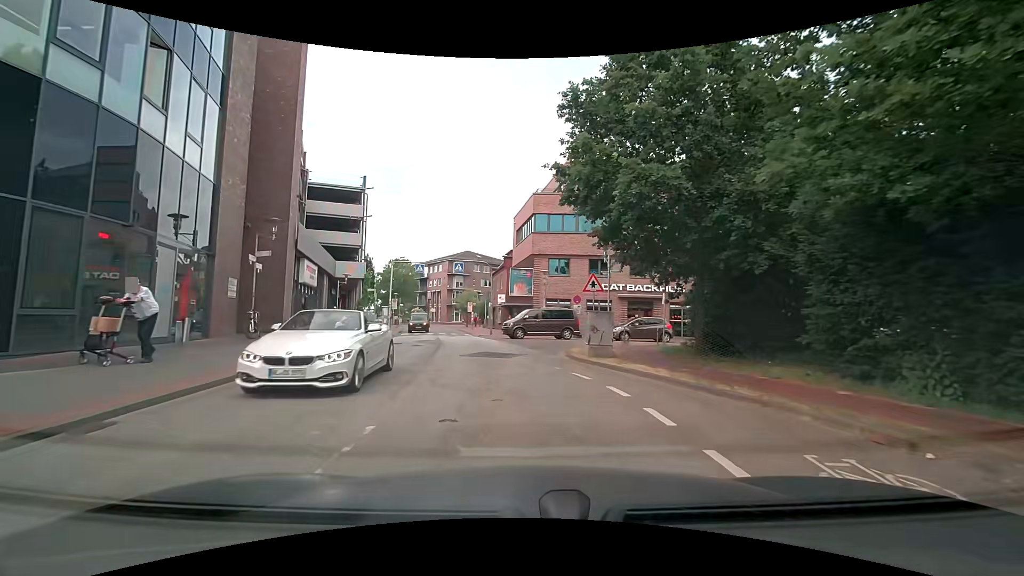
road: unclassified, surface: asphalt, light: Day
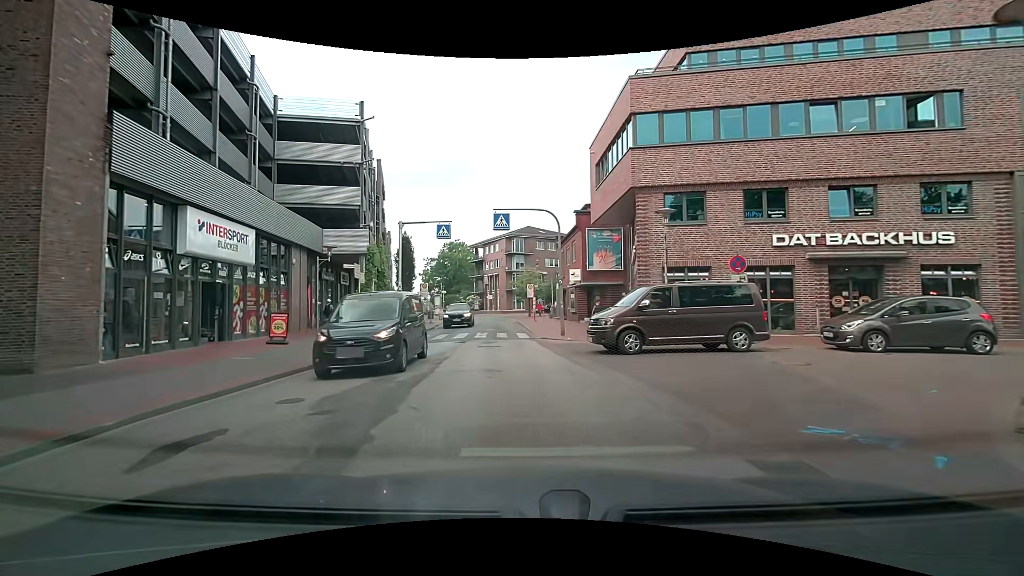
(-1.1, +16.8) m; -8°
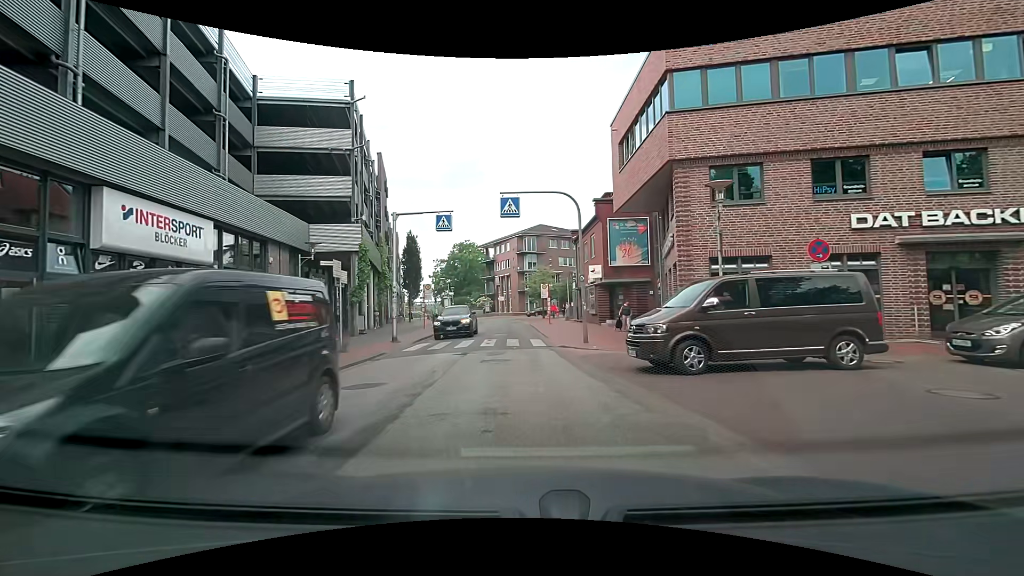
(0.0, +3.8) m; 0°
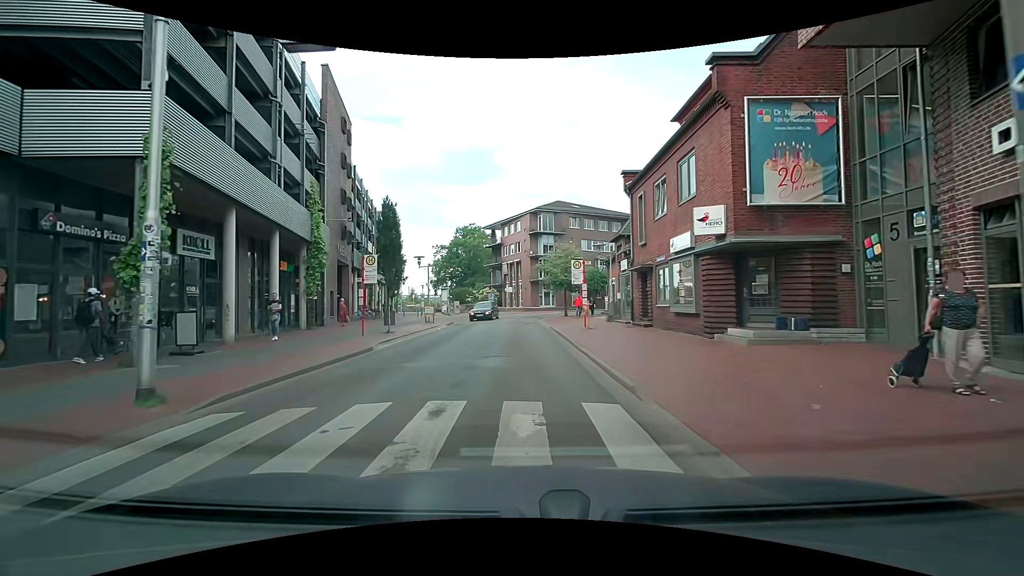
(-1.1, +16.2) m; -3°
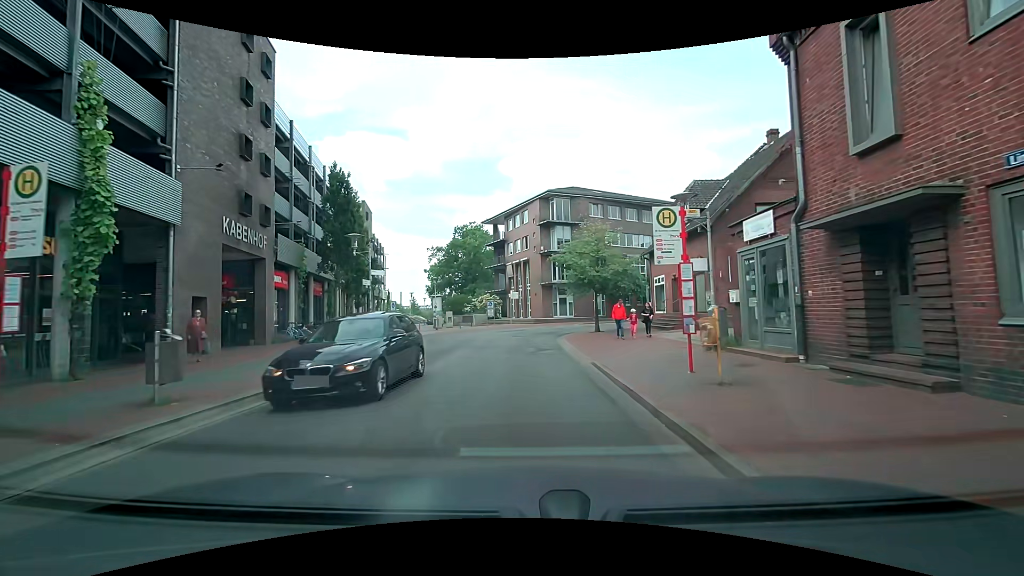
(-0.4, +14.5) m; -1°
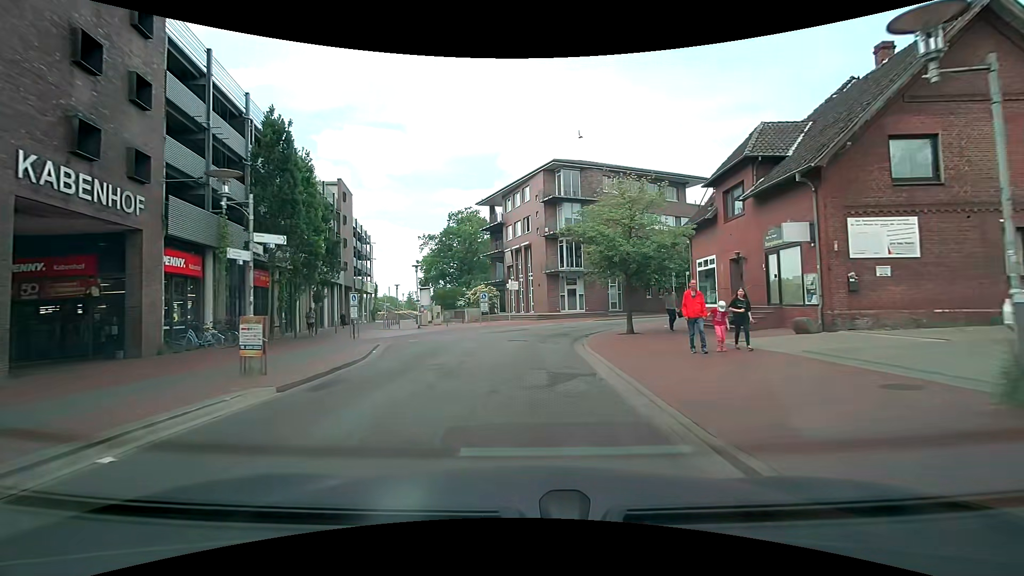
(-0.1, +8.7) m; 0°
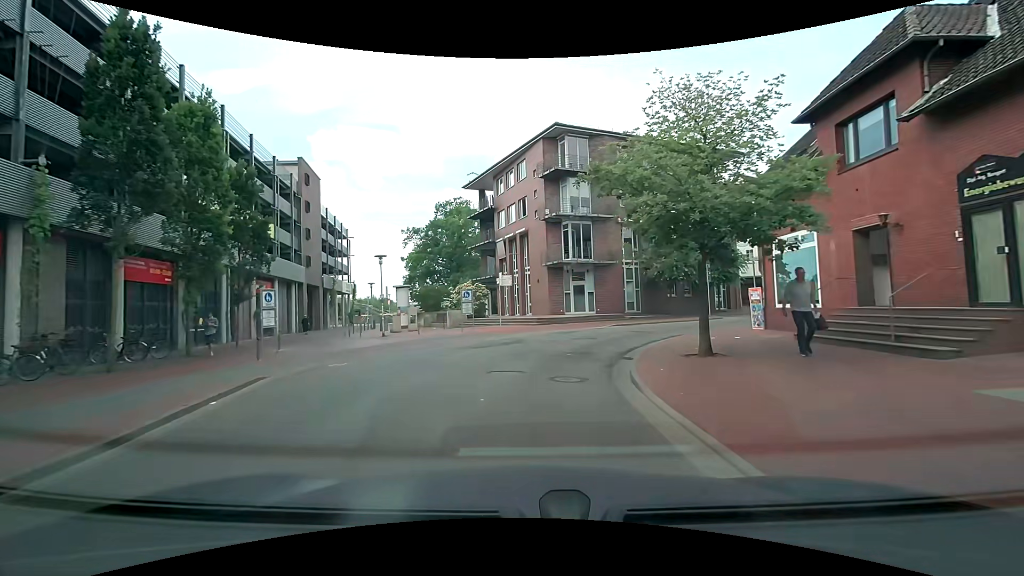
(+0.1, +8.8) m; 0°
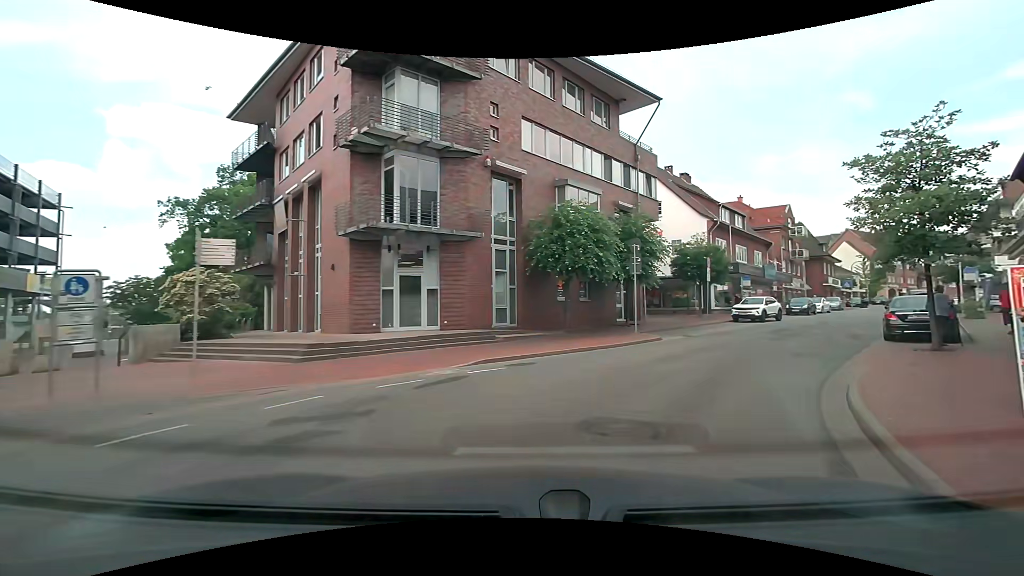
(+1.8, +16.5) m; +19°
